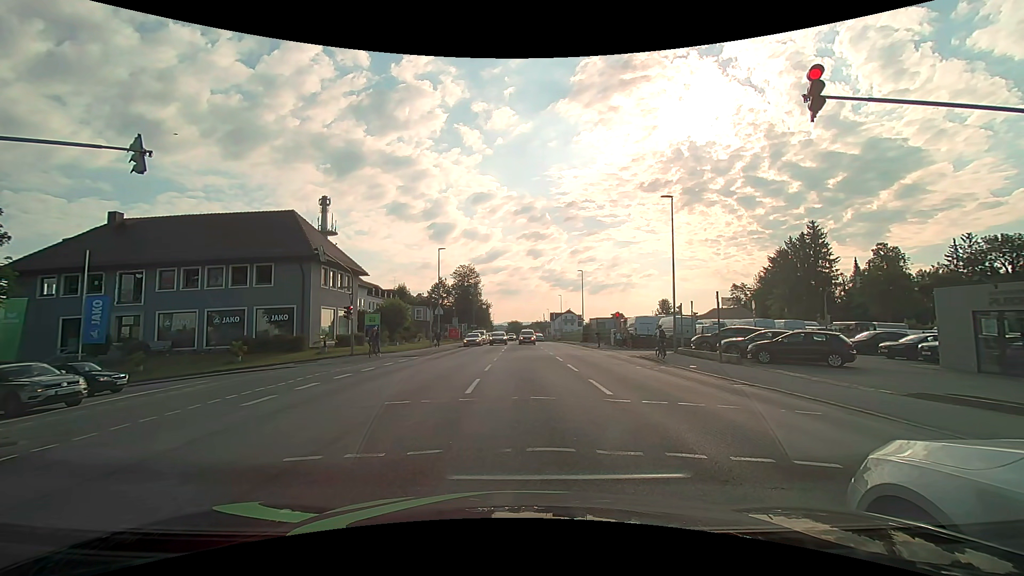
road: tertiary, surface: asphalt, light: Day
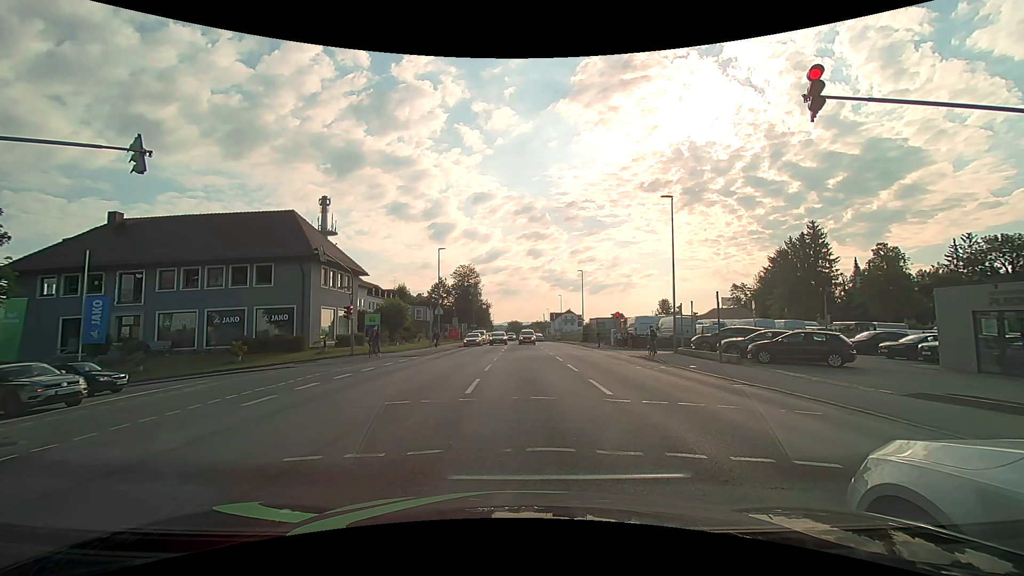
(0.0, 0.0) m; 0°
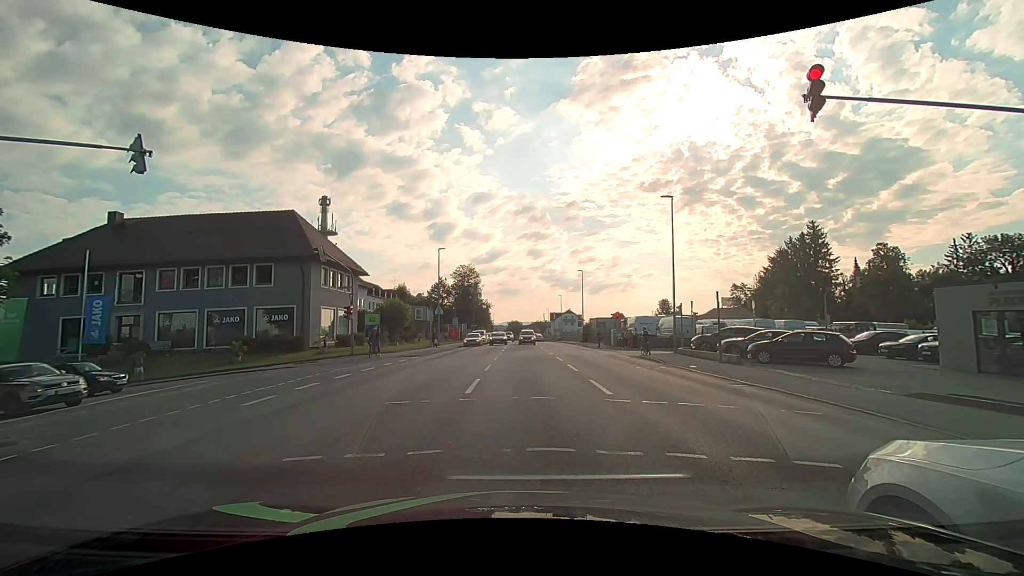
(0.0, 0.0) m; 0°
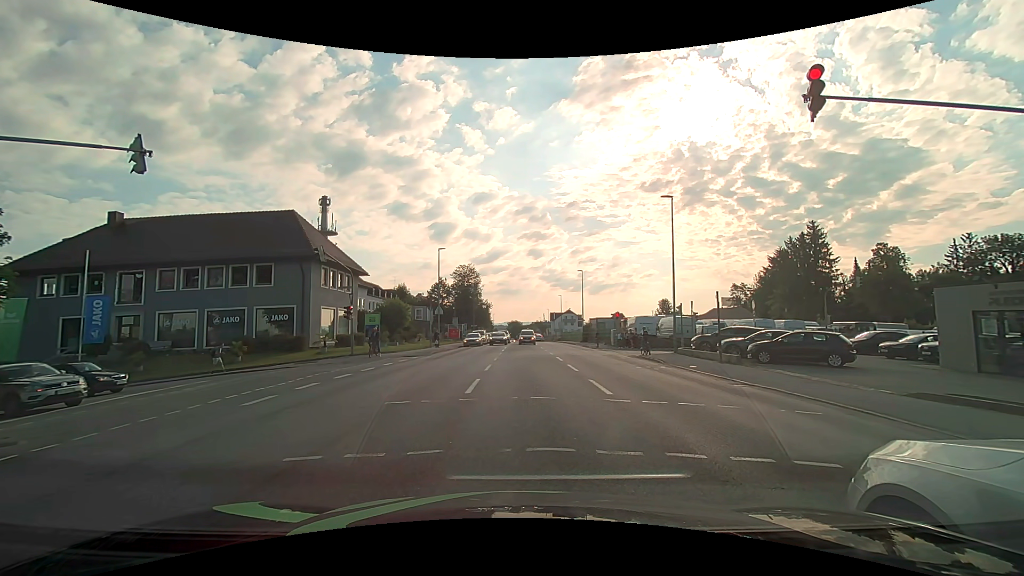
(0.0, 0.0) m; 0°
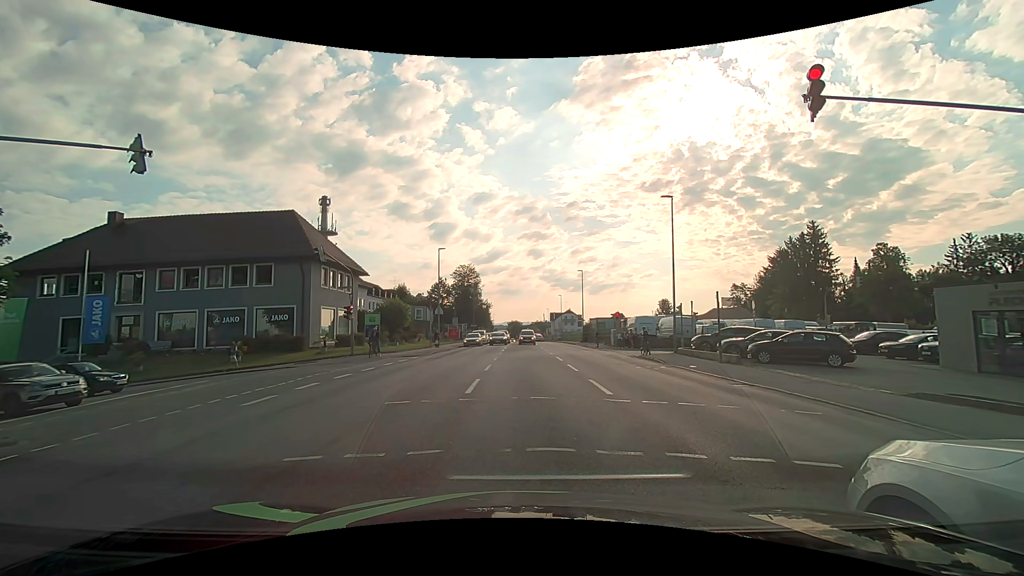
(0.0, 0.0) m; 0°
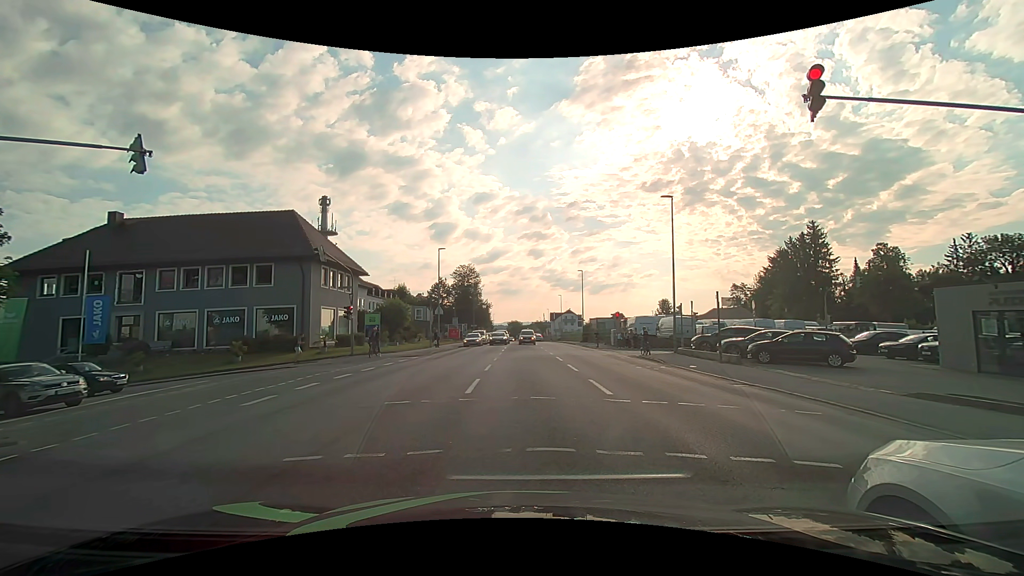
(0.0, 0.0) m; 0°
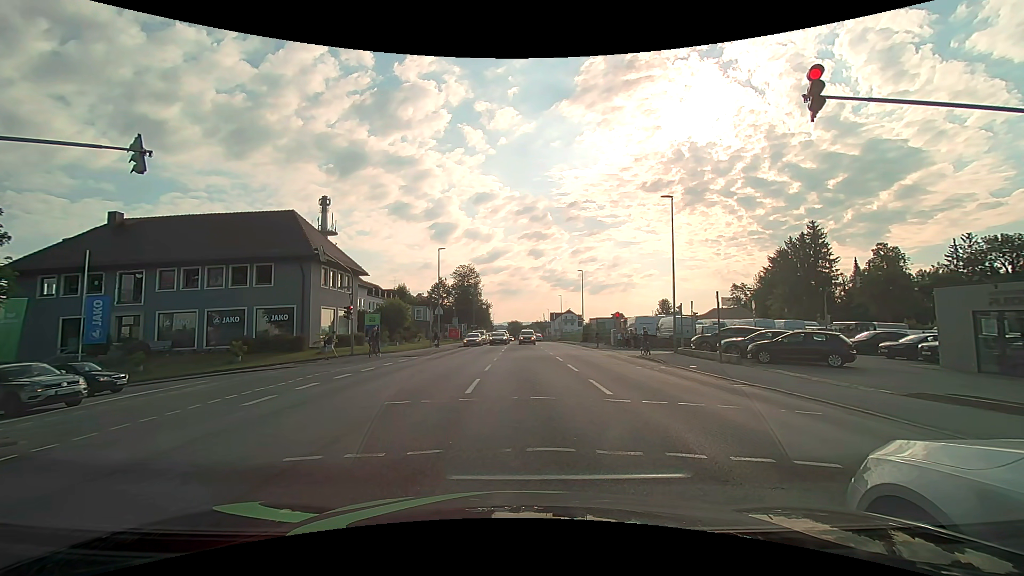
(0.0, 0.0) m; 0°
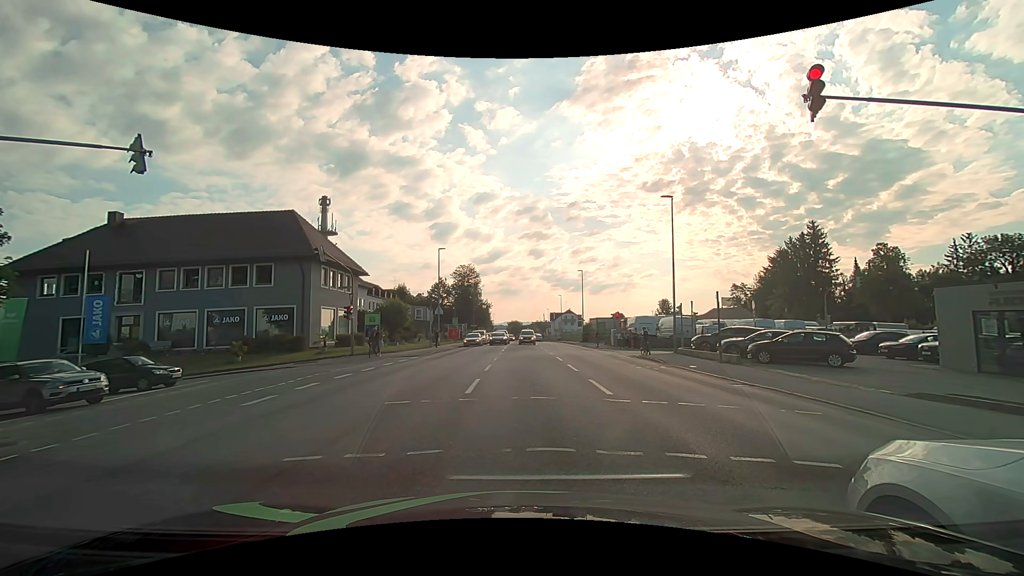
(0.0, 0.0) m; 0°
